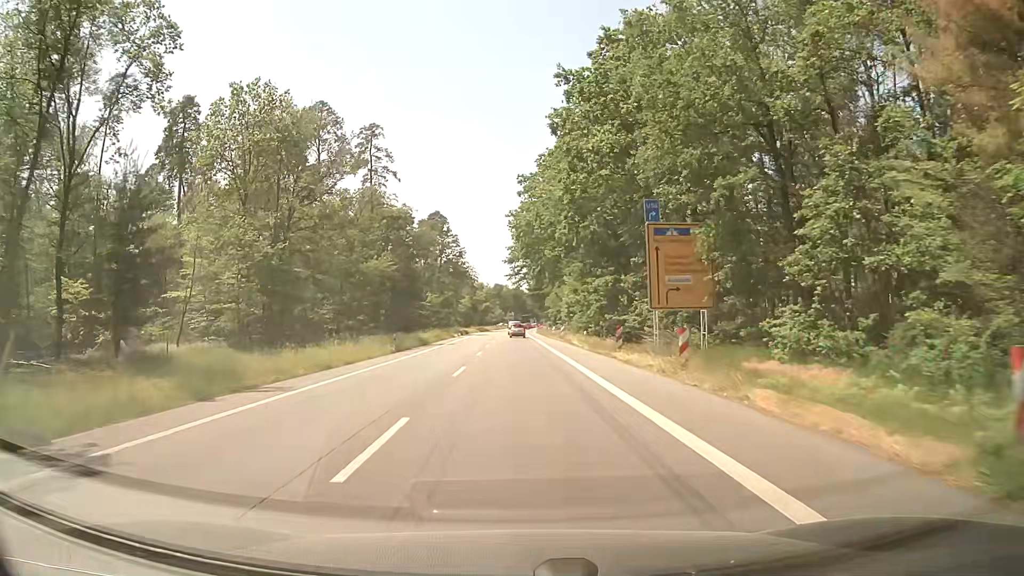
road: secondary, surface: asphalt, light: Day
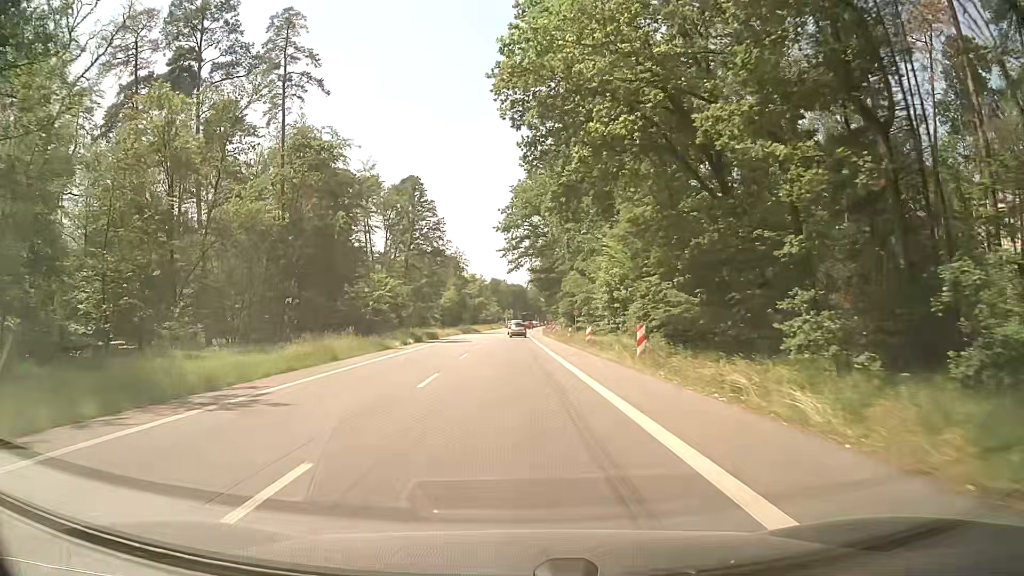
(+0.2, +38.6) m; 0°
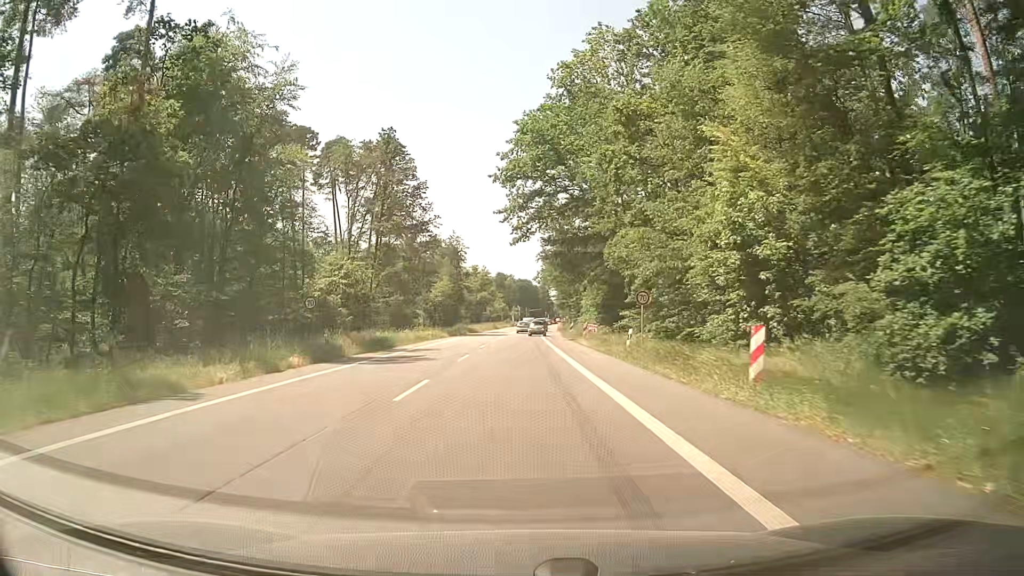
(-0.1, +26.2) m; -1°
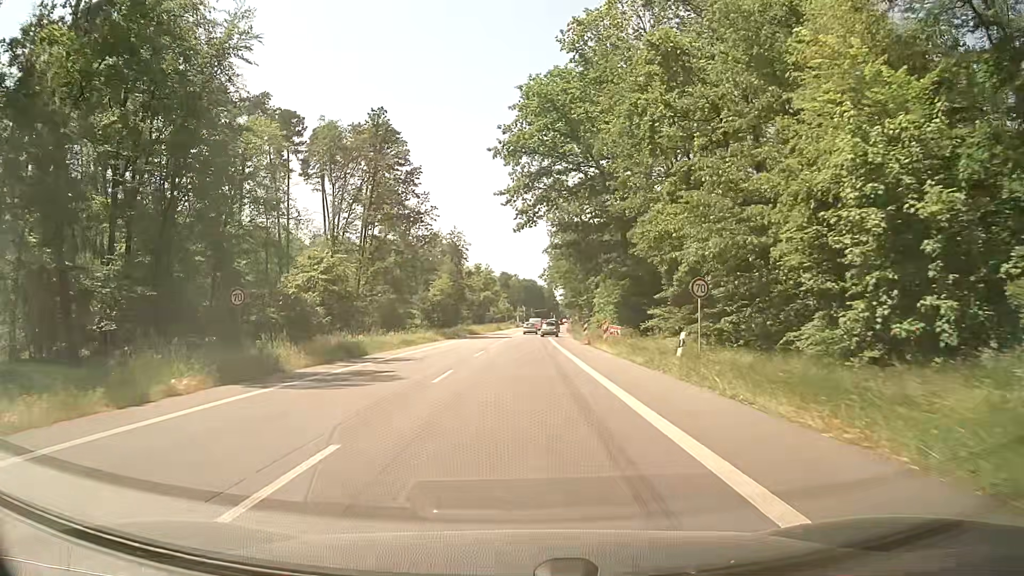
(0.0, +8.1) m; 0°
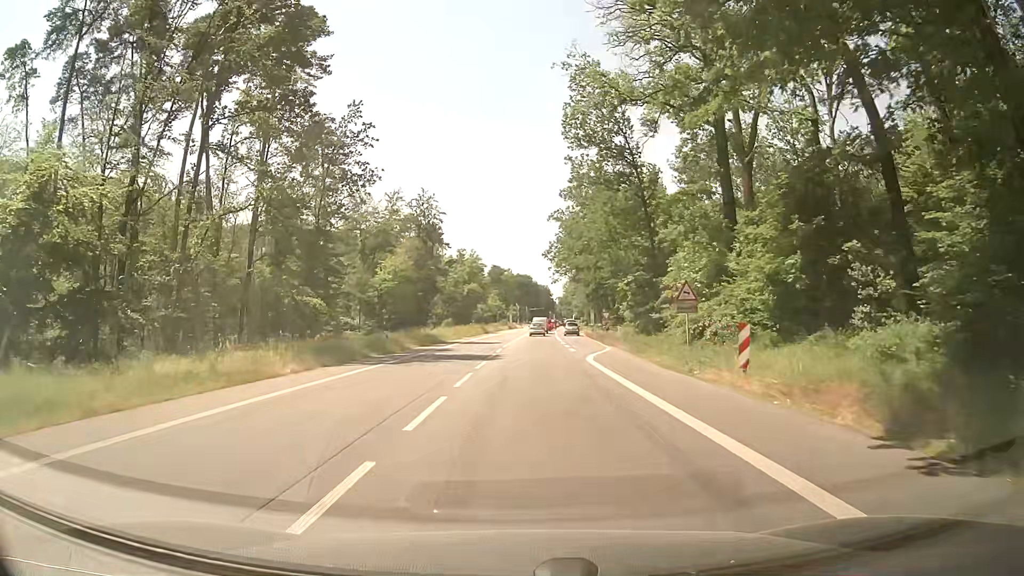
(-0.3, +36.2) m; 0°
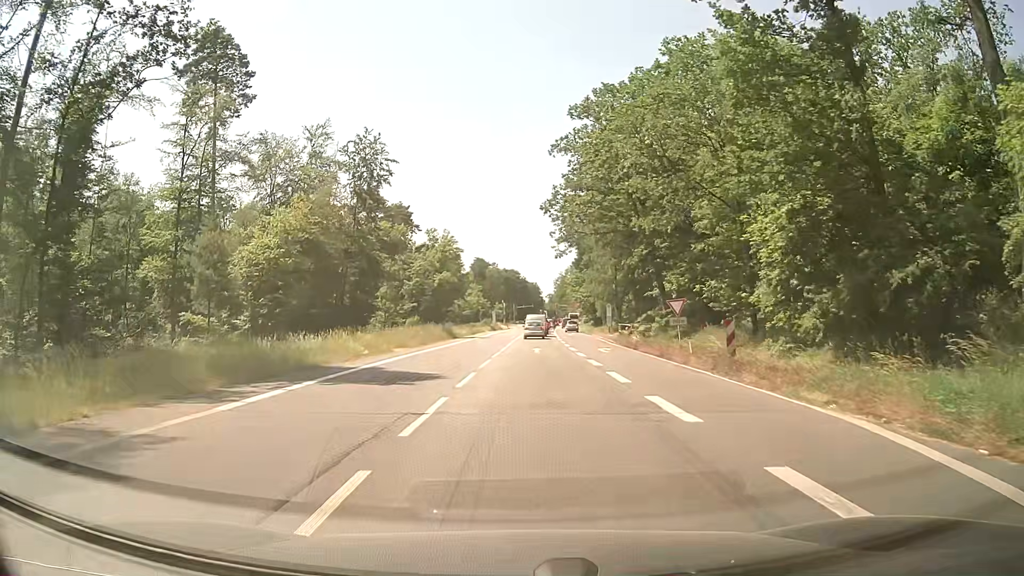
(+0.2, +29.9) m; +1°
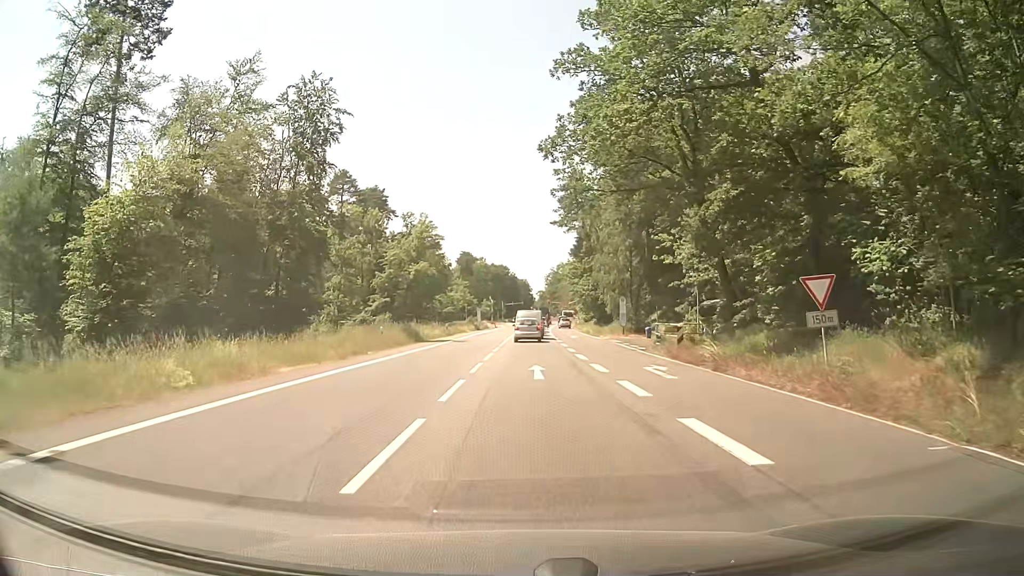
(+0.2, +15.0) m; +1°
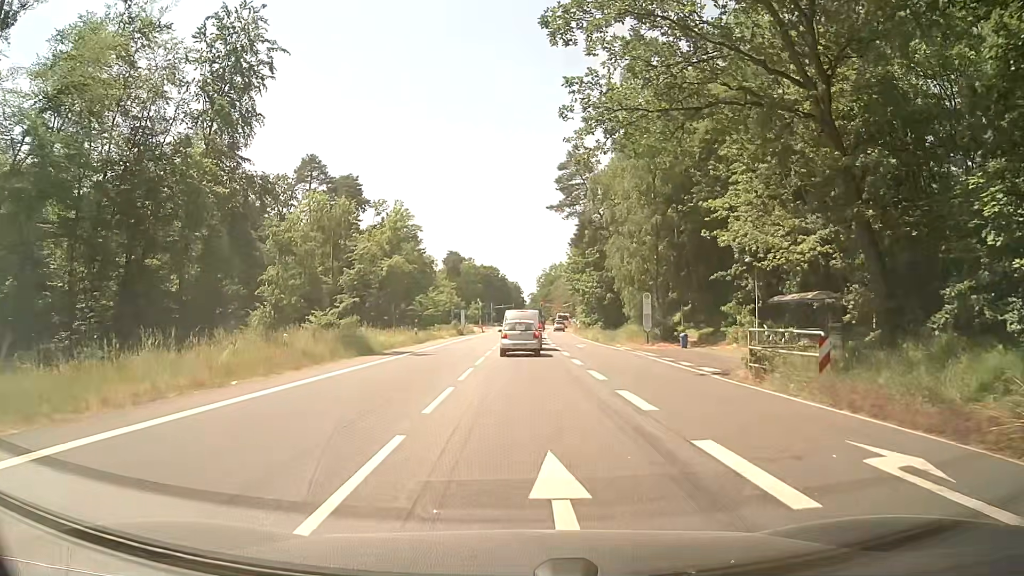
(+0.1, +13.3) m; 0°
